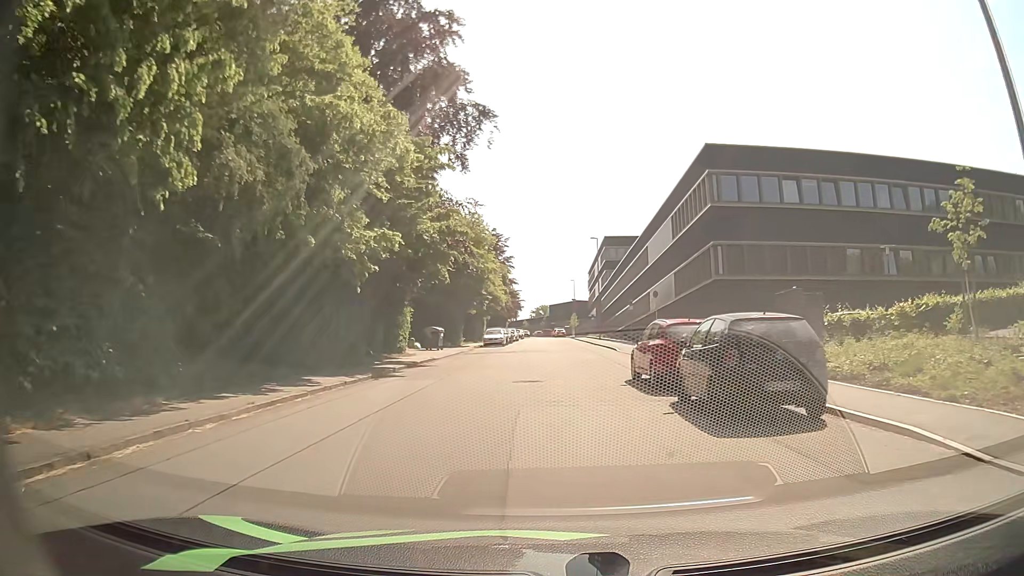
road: residential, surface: asphalt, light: Day
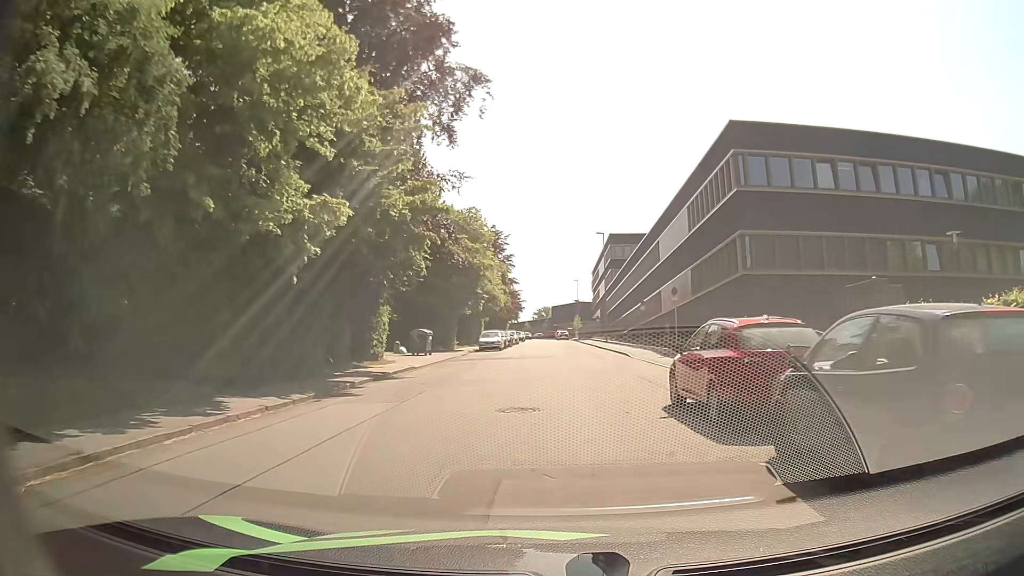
(0.0, +5.1) m; 0°
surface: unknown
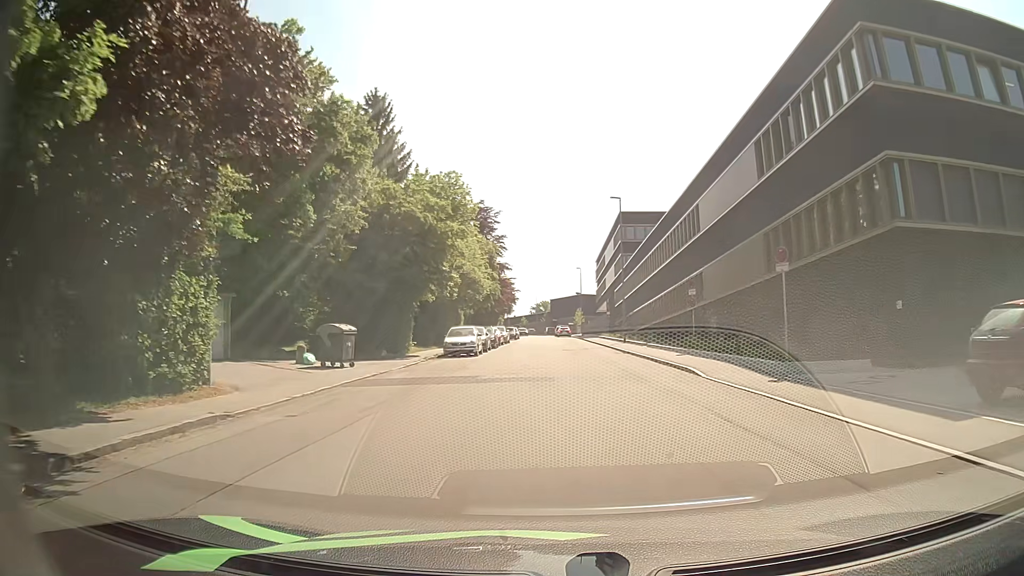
(-0.1, +15.5) m; 0°
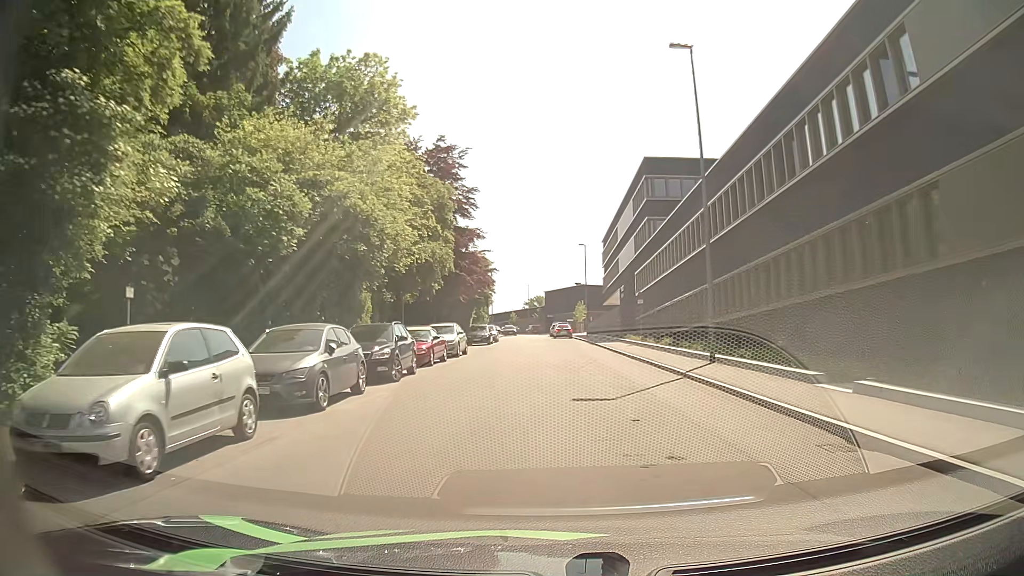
(-0.1, +26.7) m; -1°
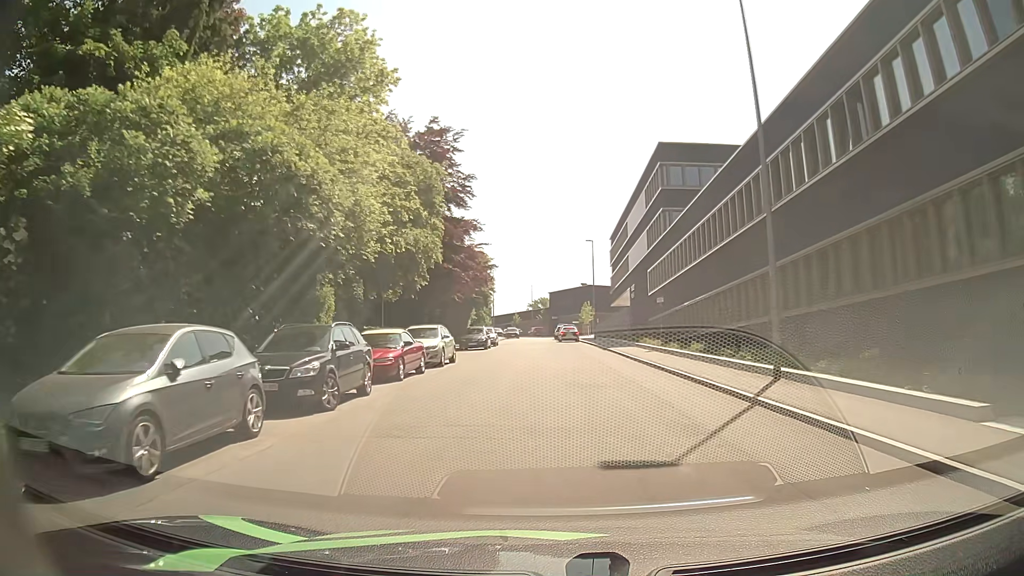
(0.0, +5.5) m; 0°
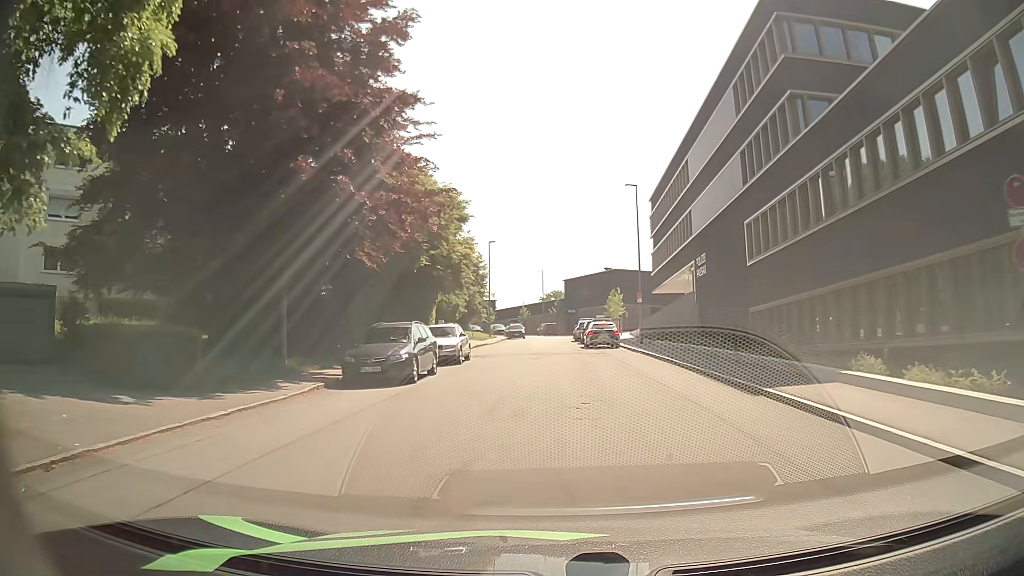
(-0.2, +25.9) m; -1°
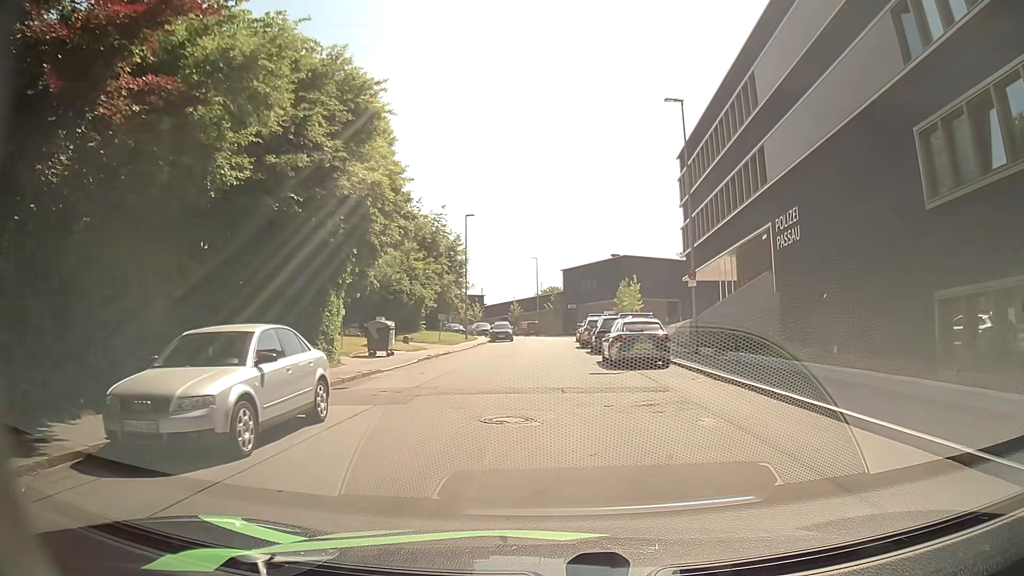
(+0.2, +16.8) m; 0°
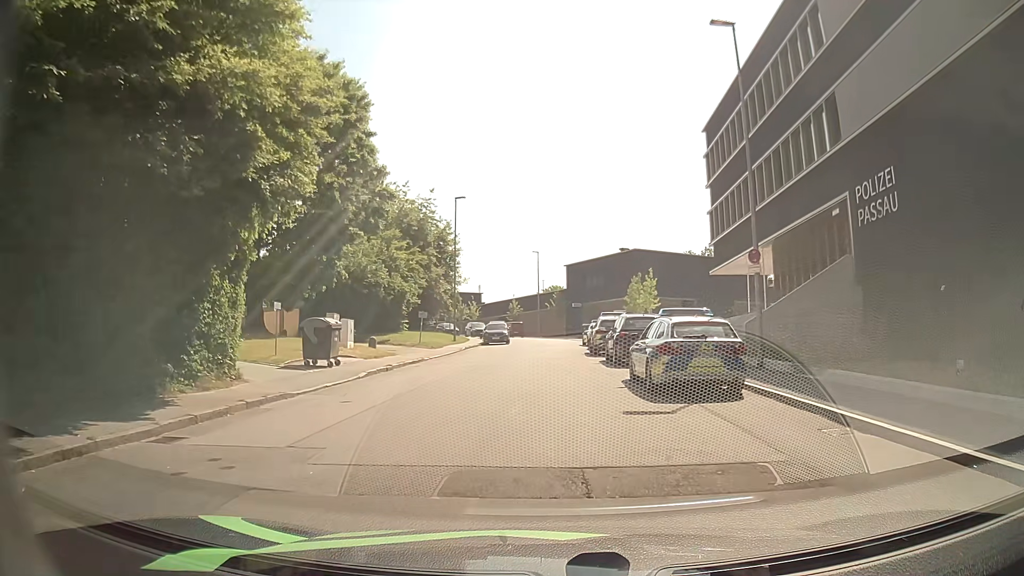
(0.0, +7.7) m; +1°
(0, +10) (0, +20) (-1, +30) (-1, +40) (-1, +50) (-1, +60) (-2, +70) (-5, +79) (-10, +88) (-15, +97) m
